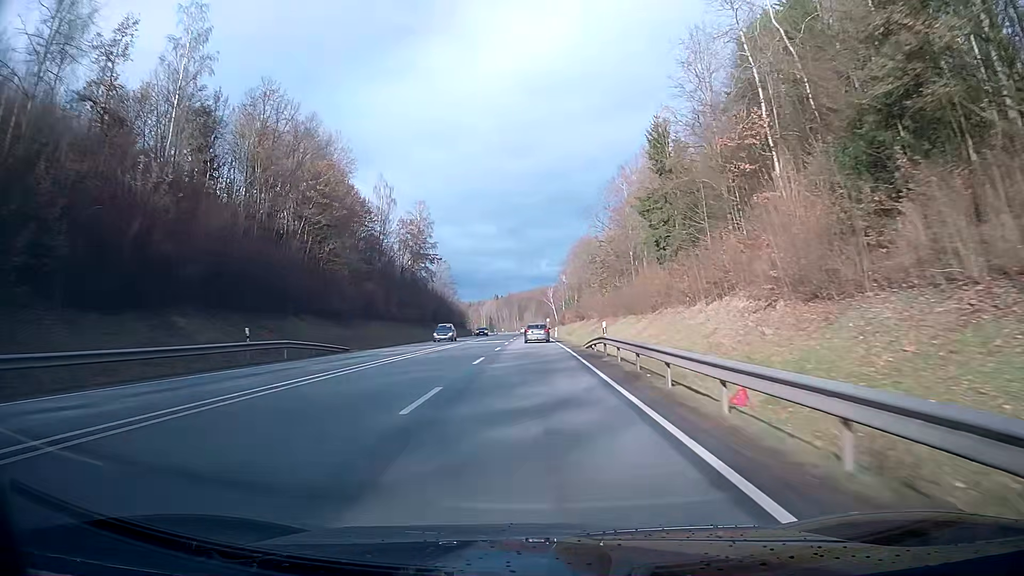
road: primary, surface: asphalt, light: Day
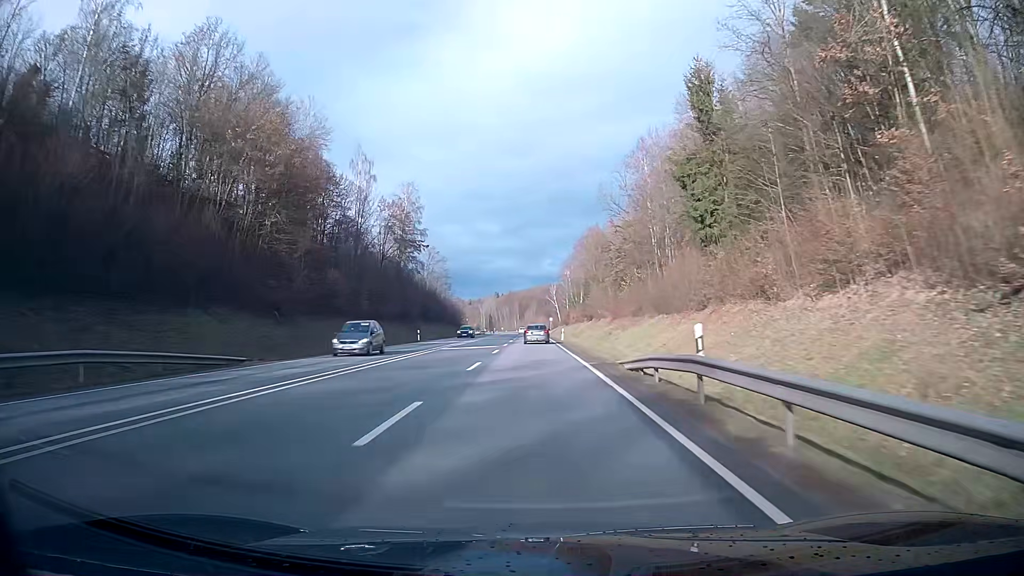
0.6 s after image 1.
(0.0, +14.7) m; 0°
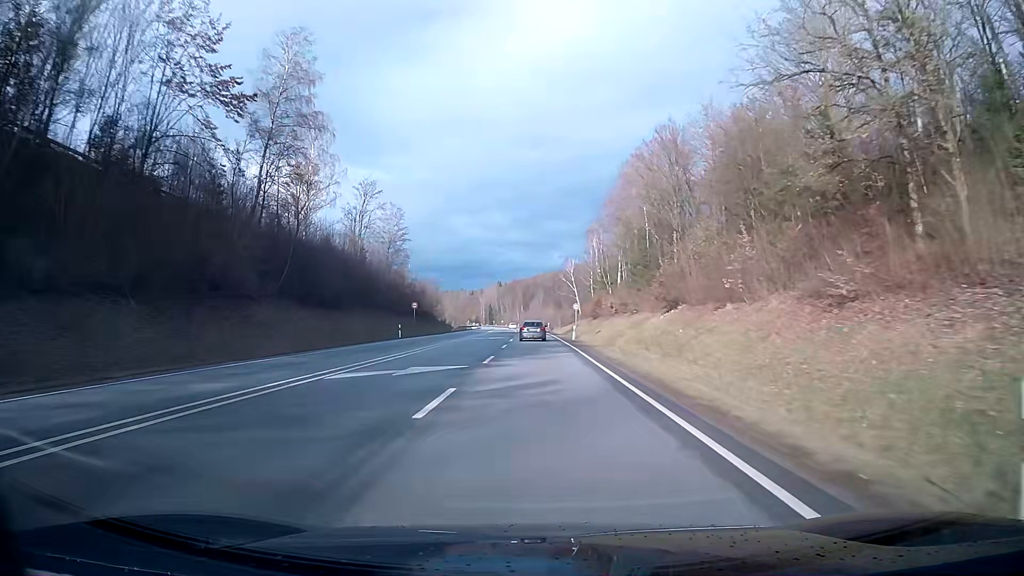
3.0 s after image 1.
(-0.1, +58.6) m; 0°
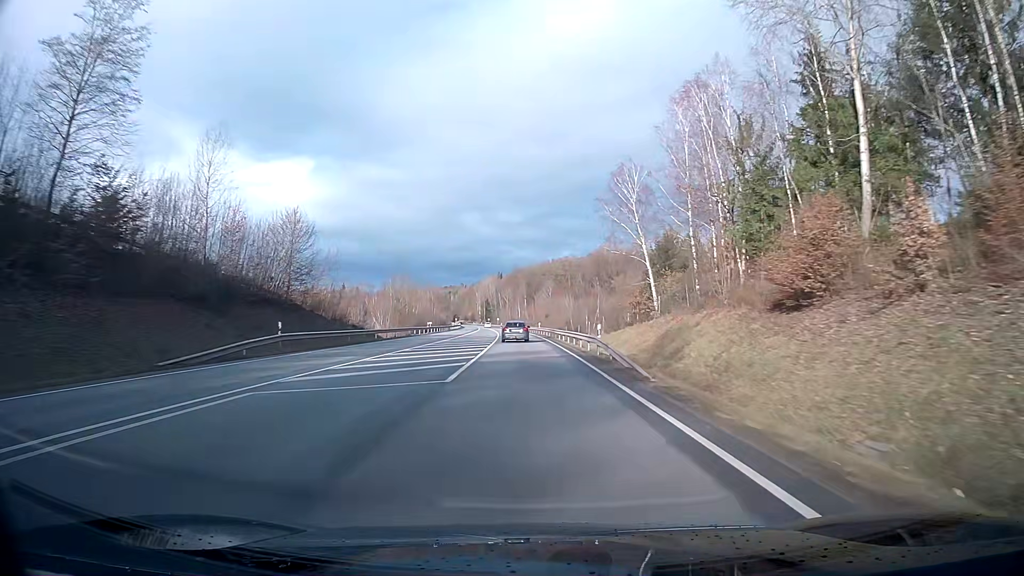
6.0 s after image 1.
(-0.2, +72.8) m; -1°
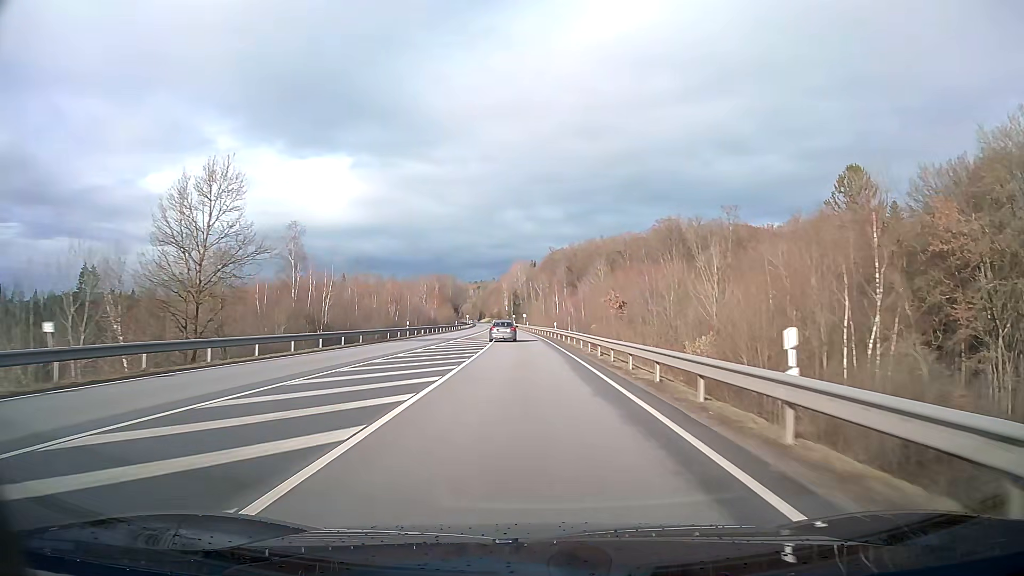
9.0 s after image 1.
(-1.9, +72.8) m; -3°
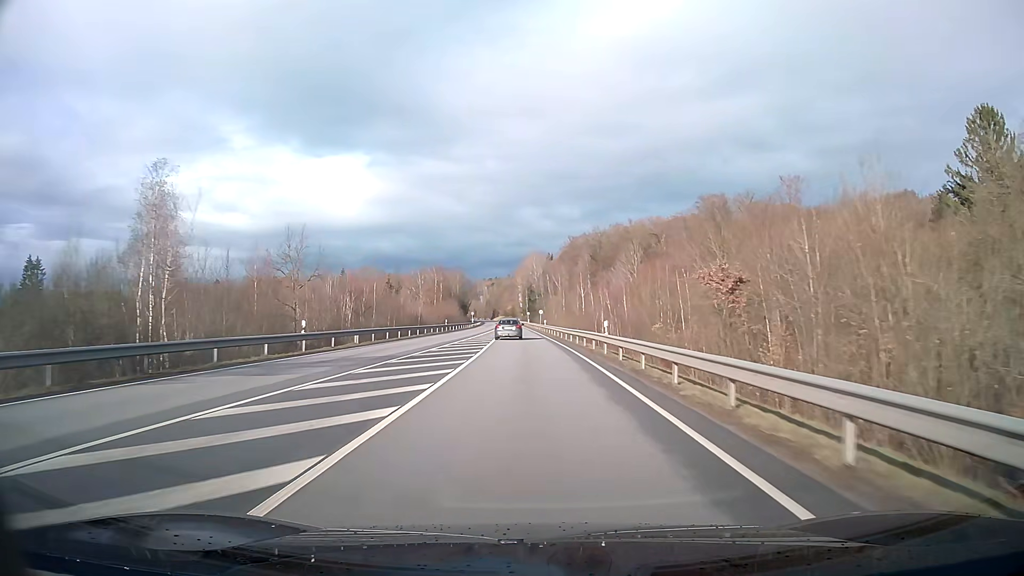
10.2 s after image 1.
(-0.3, +29.3) m; -1°
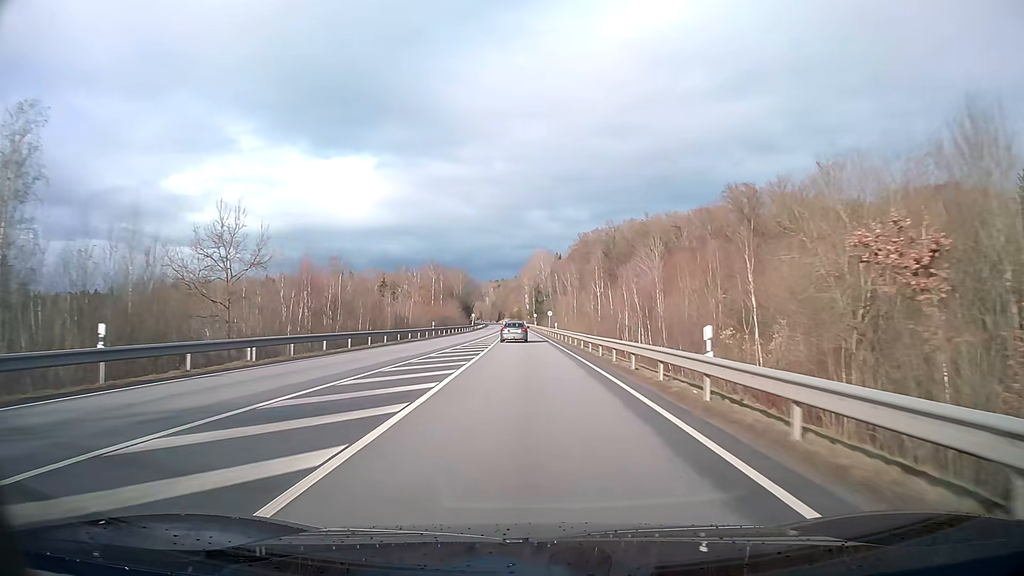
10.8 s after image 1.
(-0.1, +14.7) m; -1°
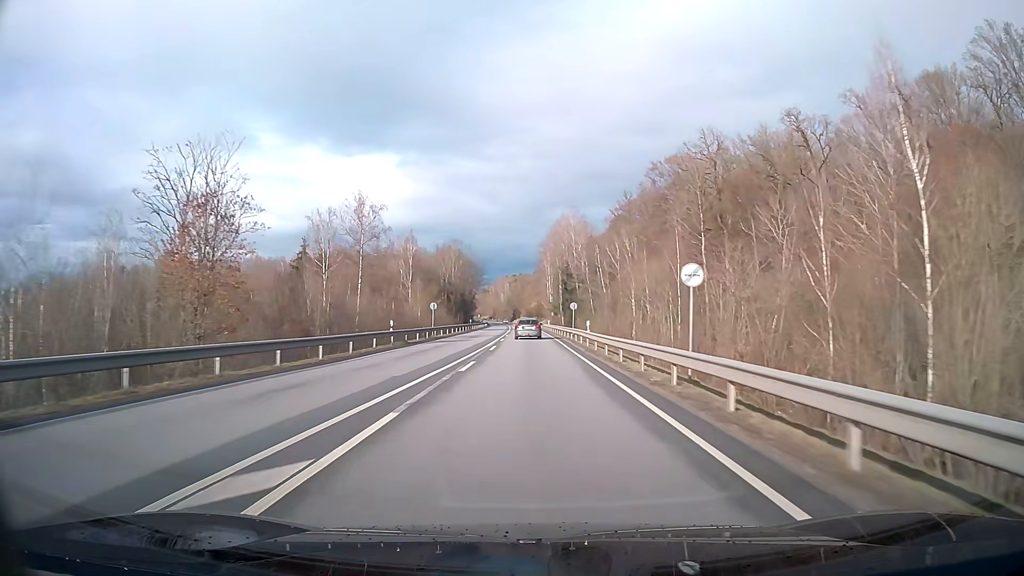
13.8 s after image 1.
(-1.3, +74.0) m; -2°
(0, +10) (0, +20) (0, +30) (0, +40) (0, +50) (-1, +60) (-1, +70) (-1, +80) (-1, +90) (-1, +100) m
